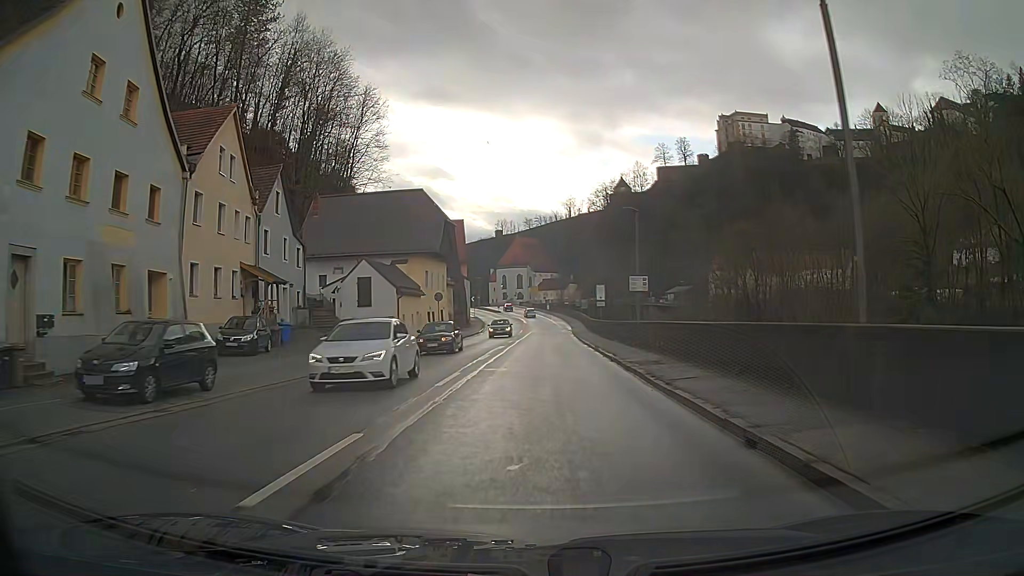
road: primary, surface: asphalt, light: Day
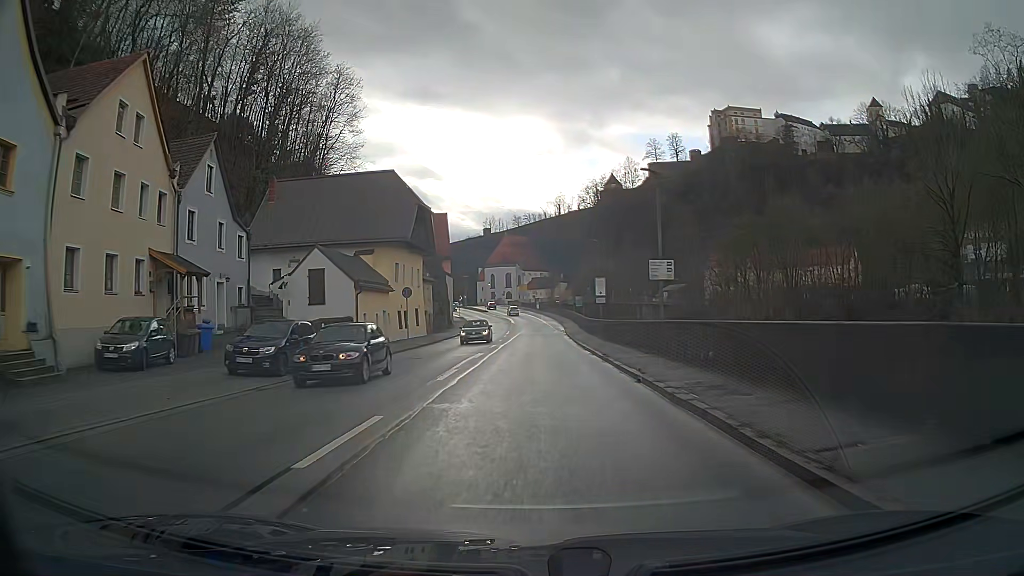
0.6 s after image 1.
(+0.1, +7.7) m; +1°
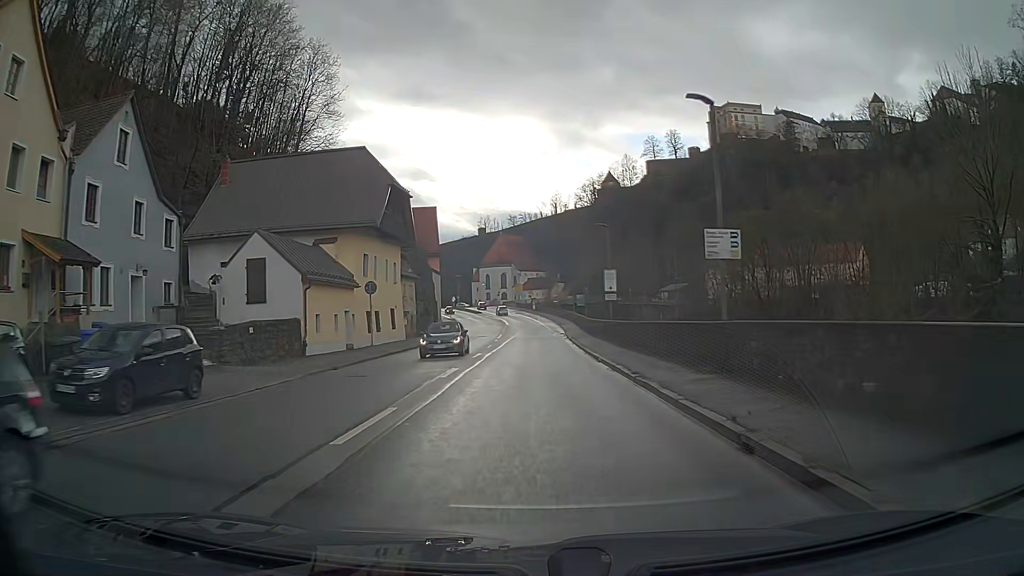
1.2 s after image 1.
(0.0, +7.7) m; 0°
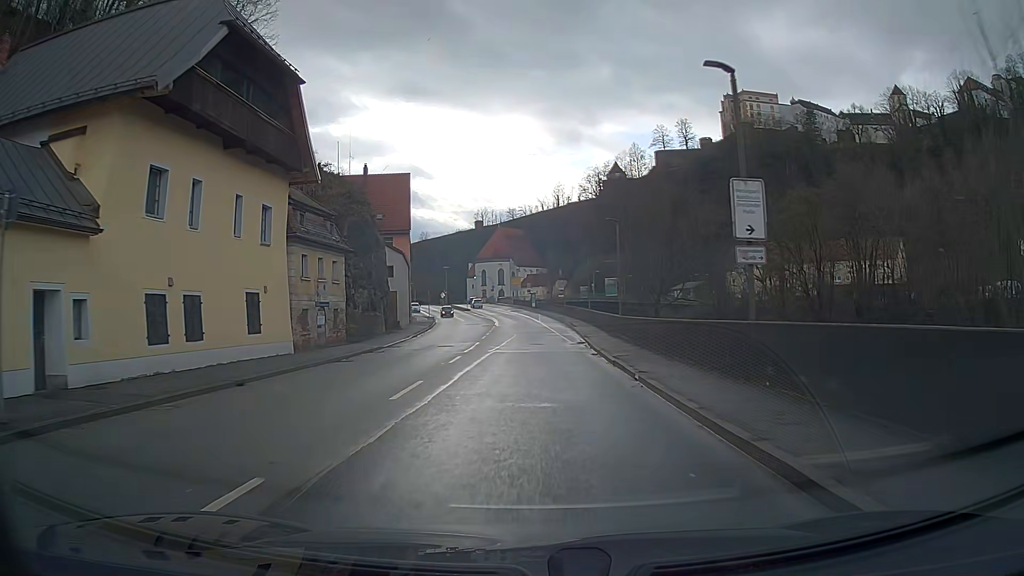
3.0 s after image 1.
(0.0, +23.0) m; 0°
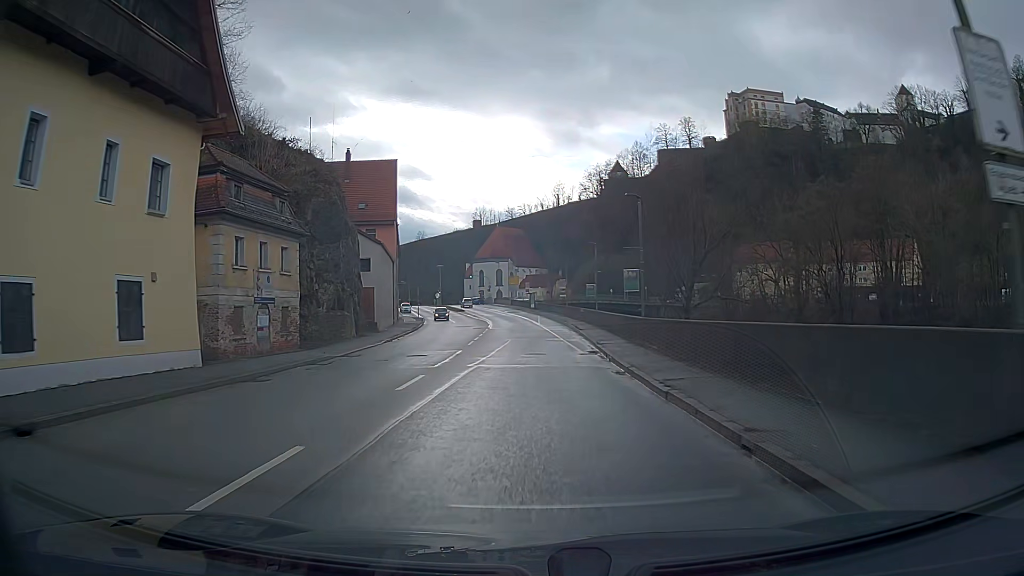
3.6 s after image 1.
(0.0, +7.6) m; 0°
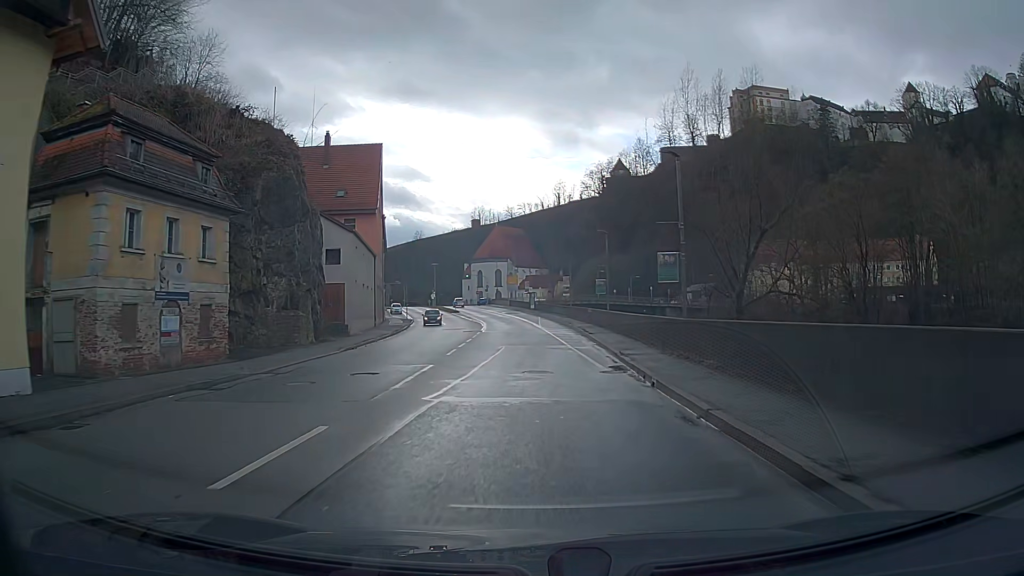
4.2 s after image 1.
(0.0, +7.6) m; 0°
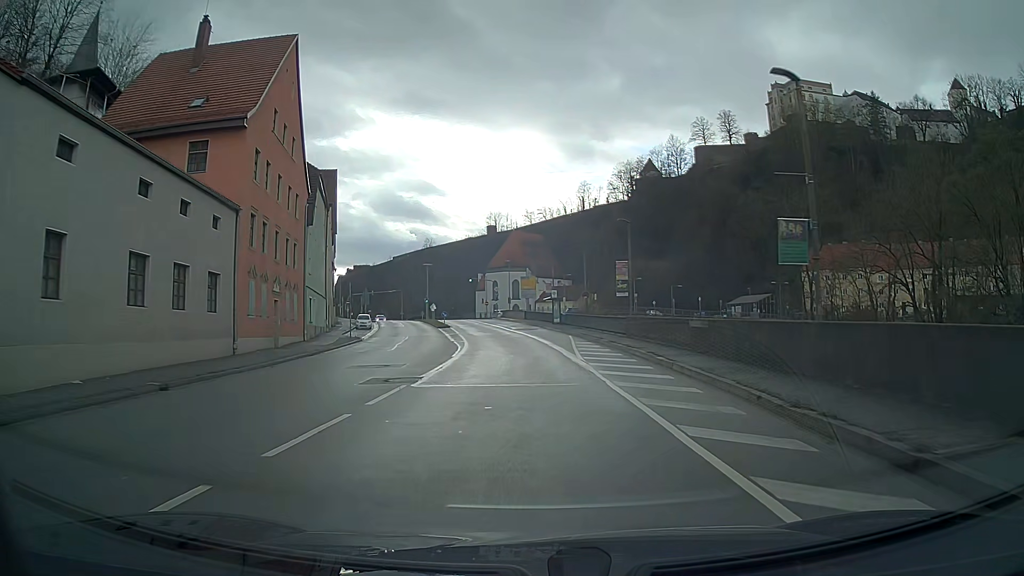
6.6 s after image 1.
(-0.4, +30.2) m; -2°
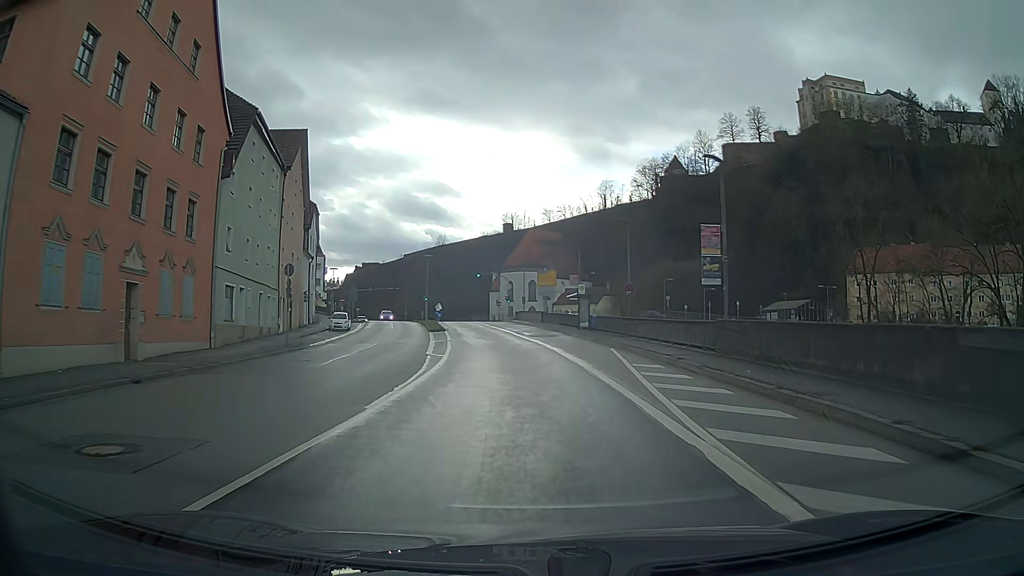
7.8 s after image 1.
(-0.2, +15.0) m; -1°
